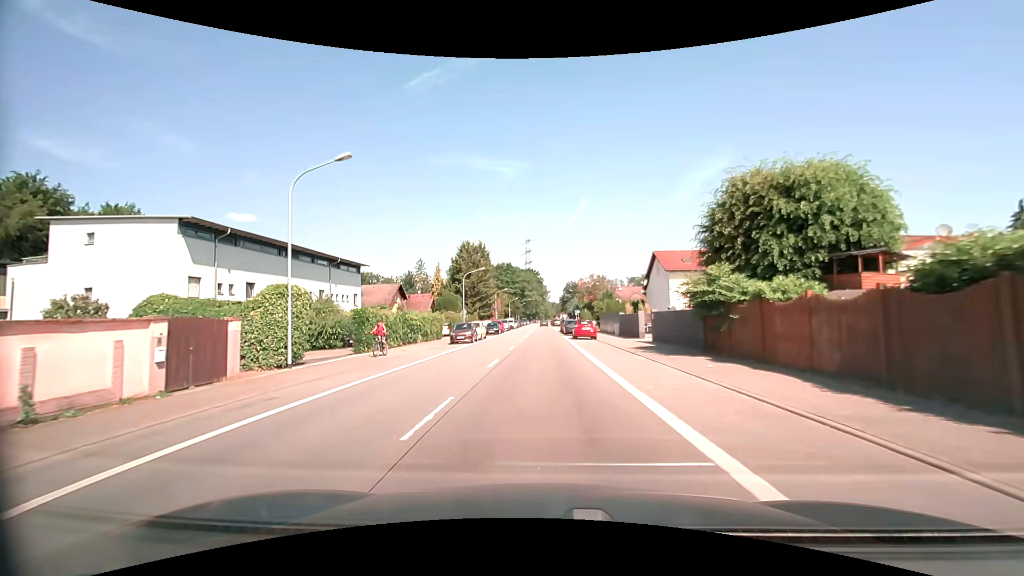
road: primary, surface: asphalt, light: Day
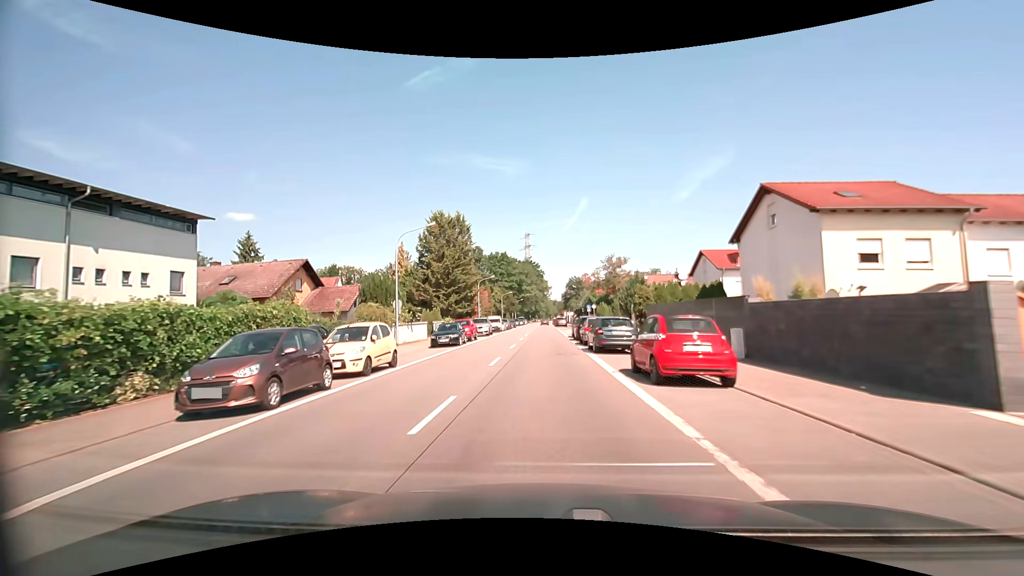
(+0.1, +26.6) m; 0°
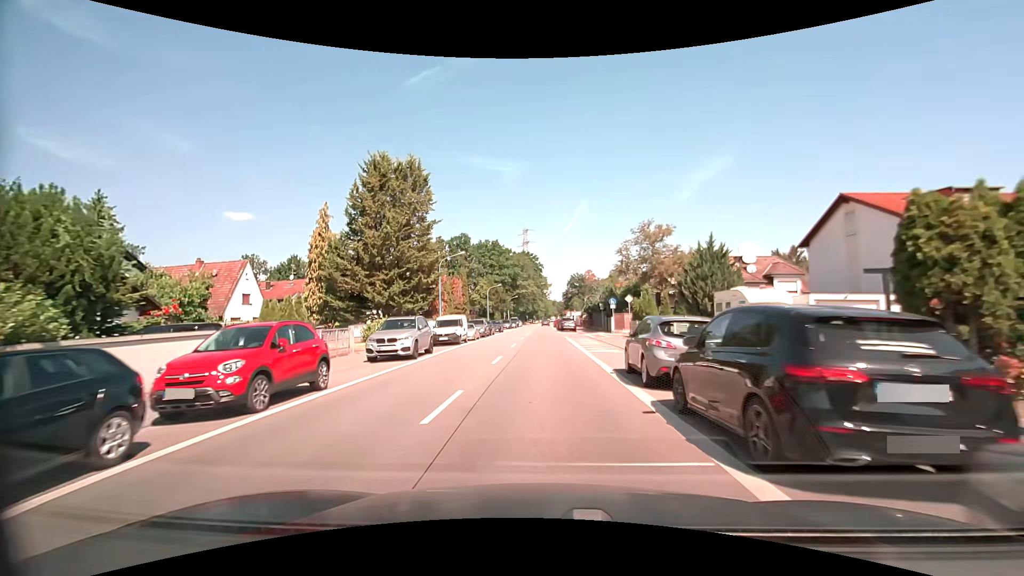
(-0.1, +26.2) m; 0°
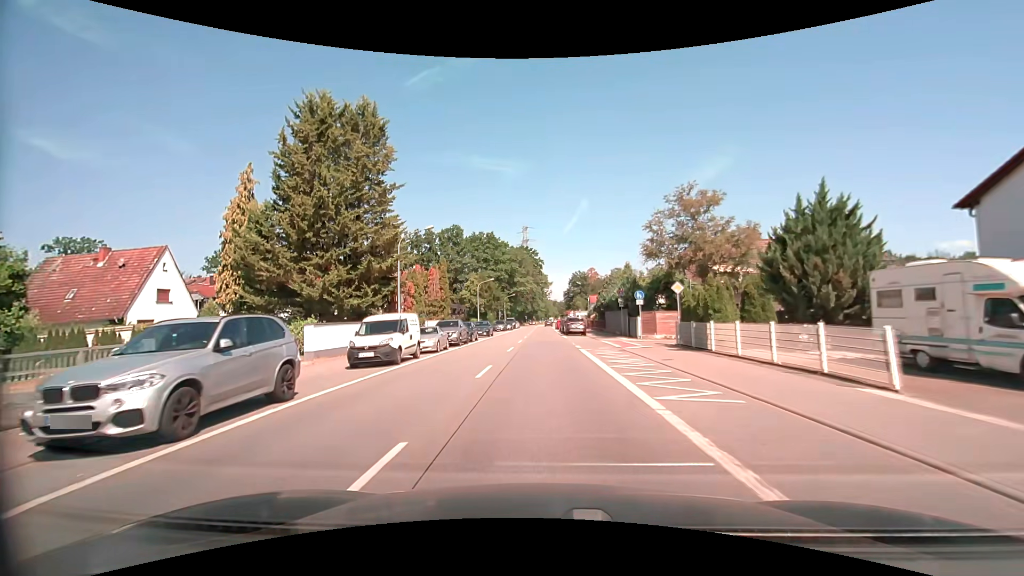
(0.0, +13.0) m; 0°
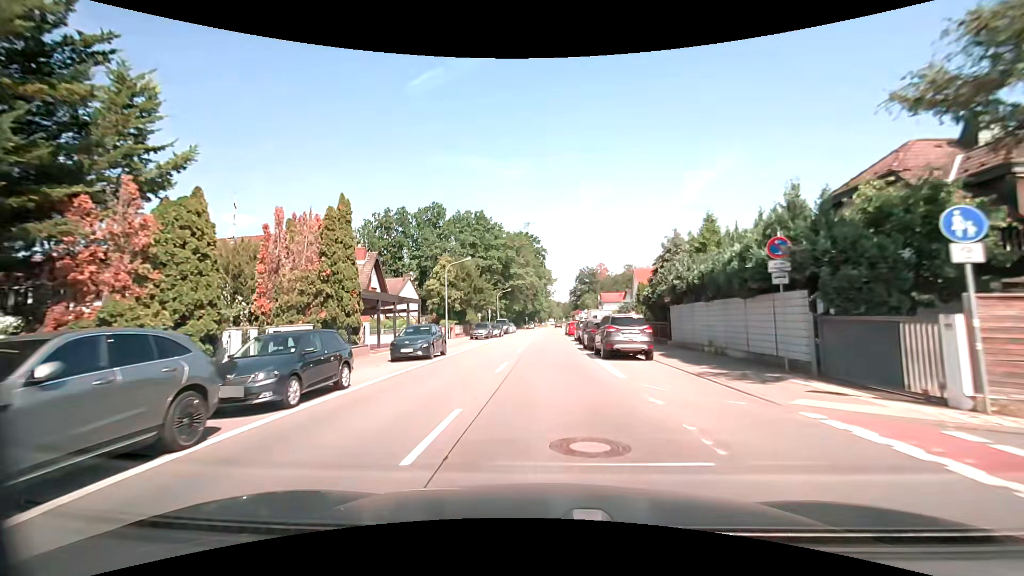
(-0.1, +25.7) m; -1°
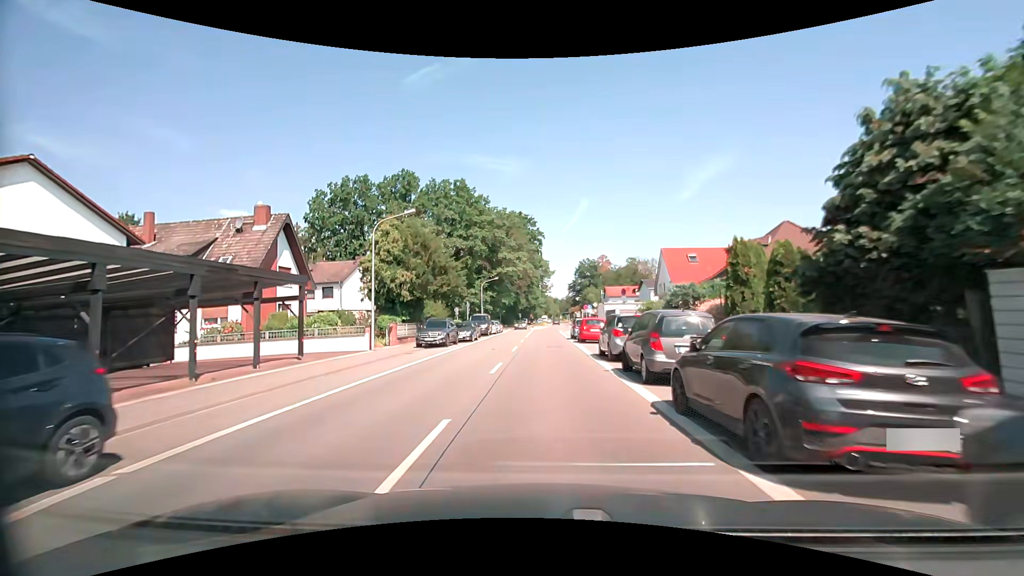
(+0.2, +19.2) m; +1°
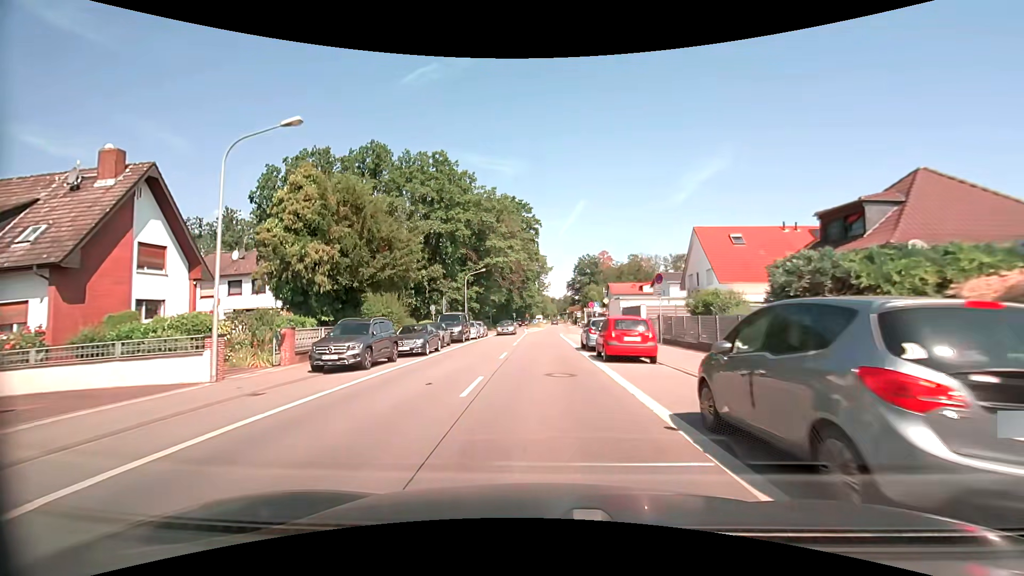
(+0.1, +12.8) m; +1°
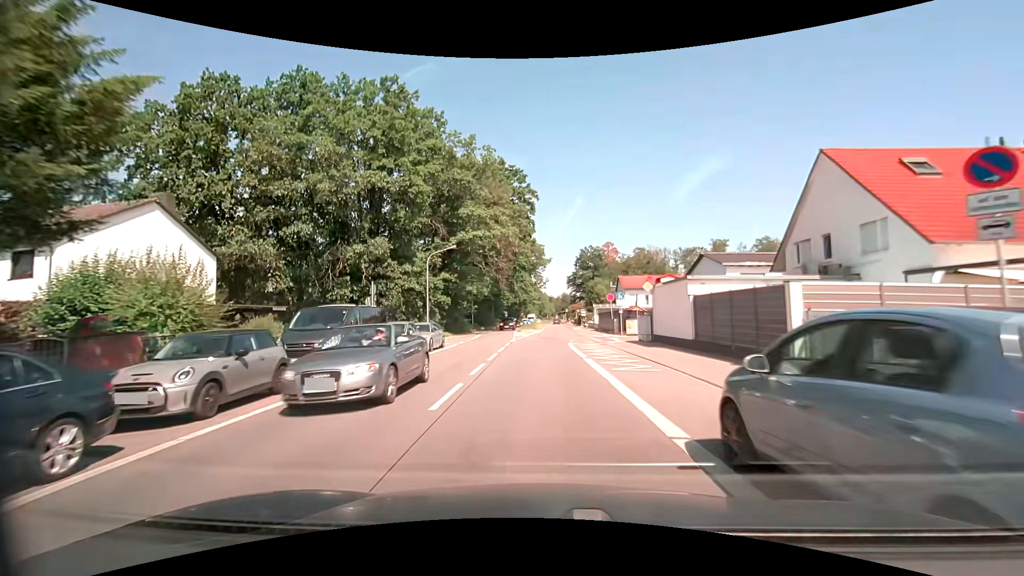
(-0.1, +19.3) m; 0°
(0, +10) (0, +20) (0, +30) (+1, +40) (+1, +50) (+1, +60) (+2, +70) (+2, +80) (+2, +90) (+2, +100) m
